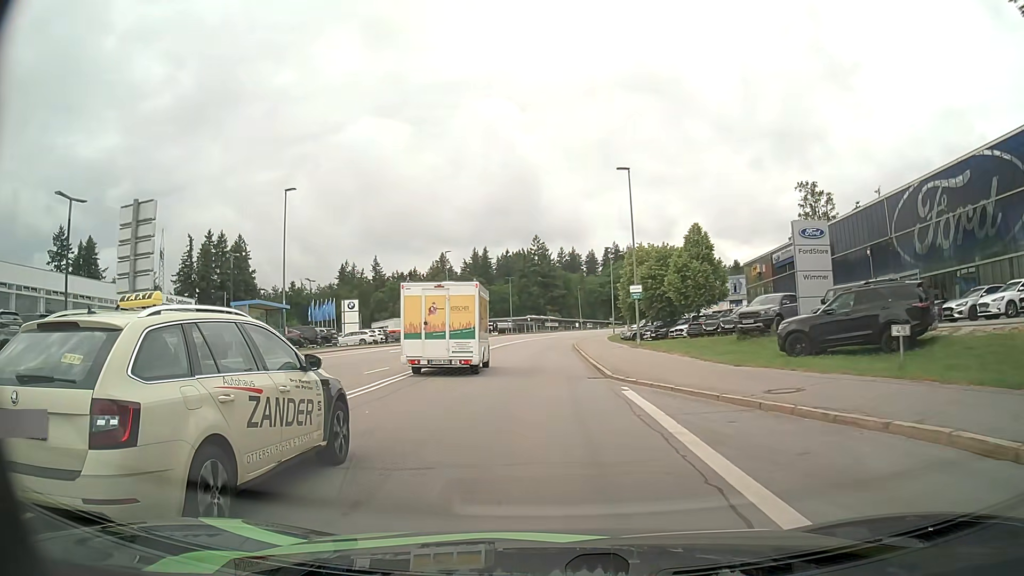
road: secondary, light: Day
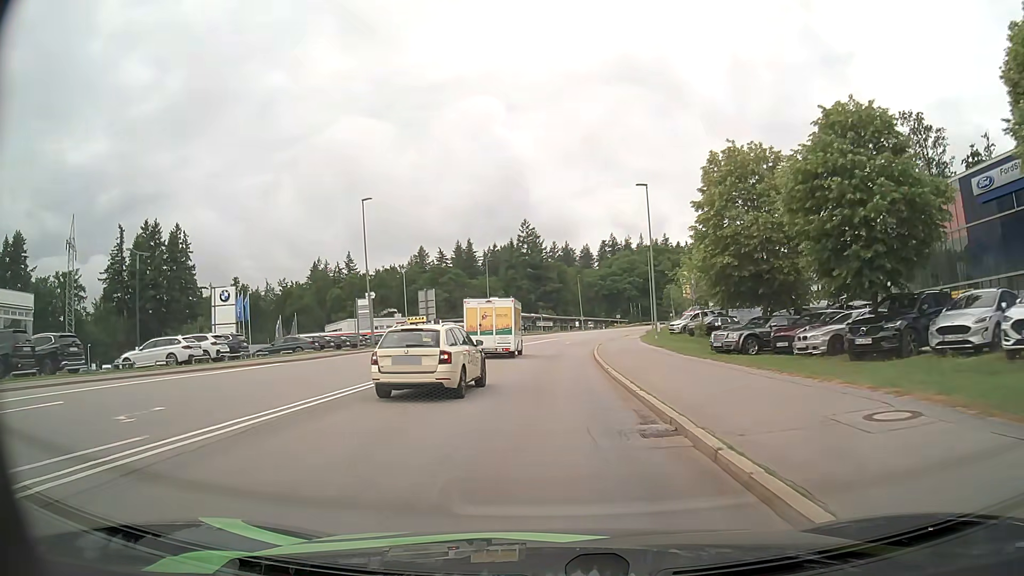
(+0.1, +34.1) m; +1°
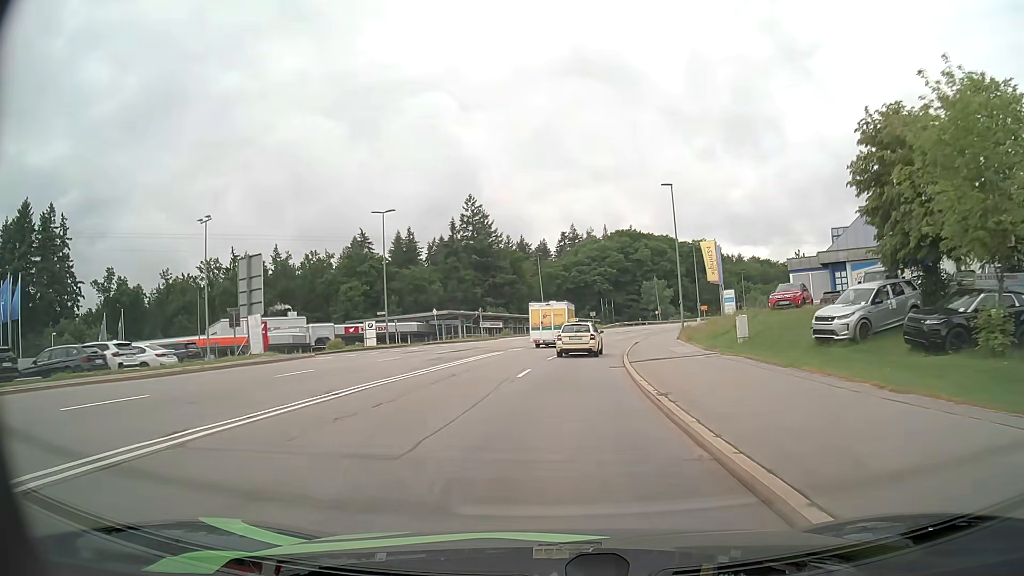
(+0.8, +39.0) m; +4°
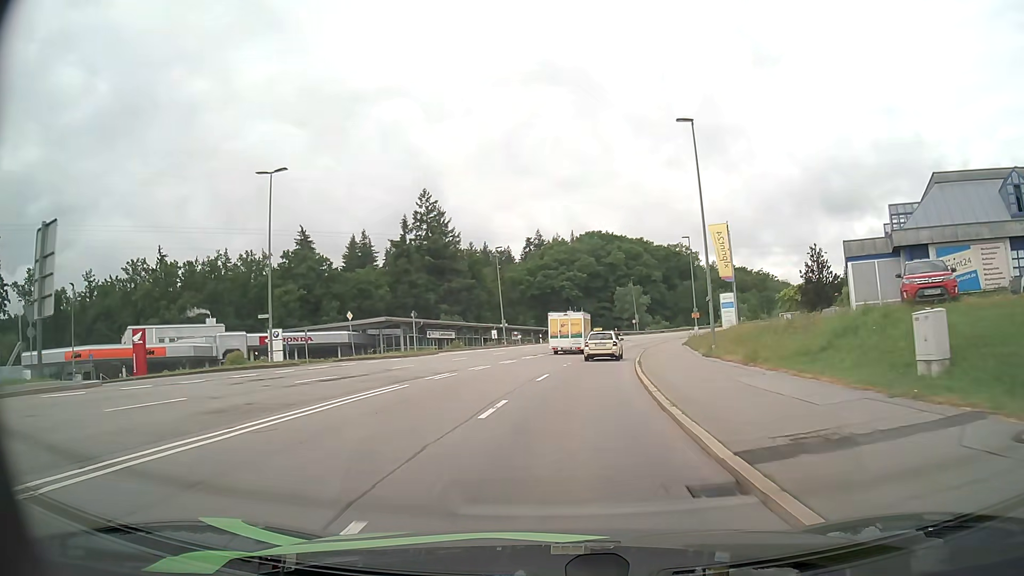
(+0.4, +16.5) m; +3°
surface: asphalt
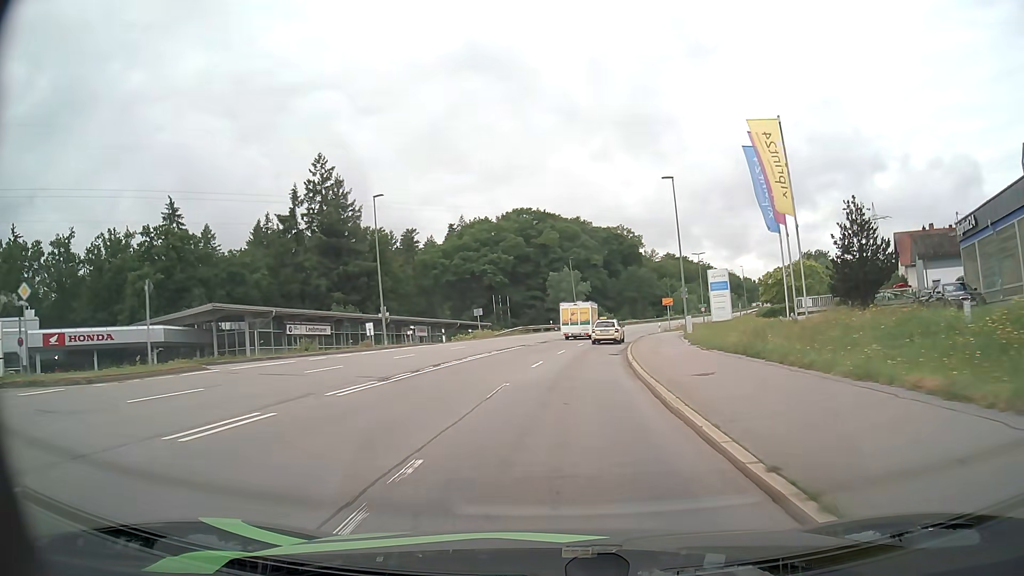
(+1.5, +24.9) m; +6°
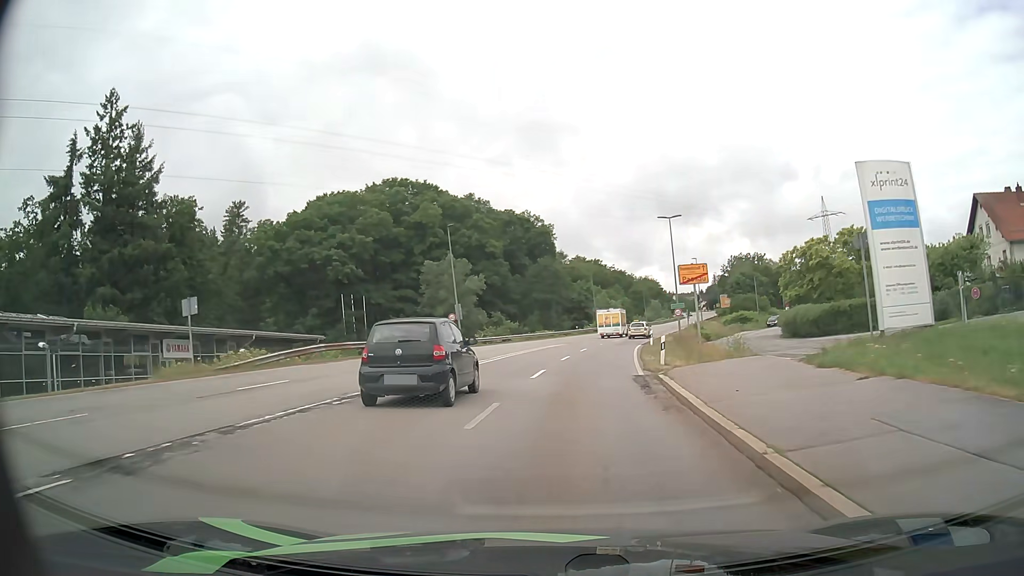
(+2.9, +38.8) m; +9°
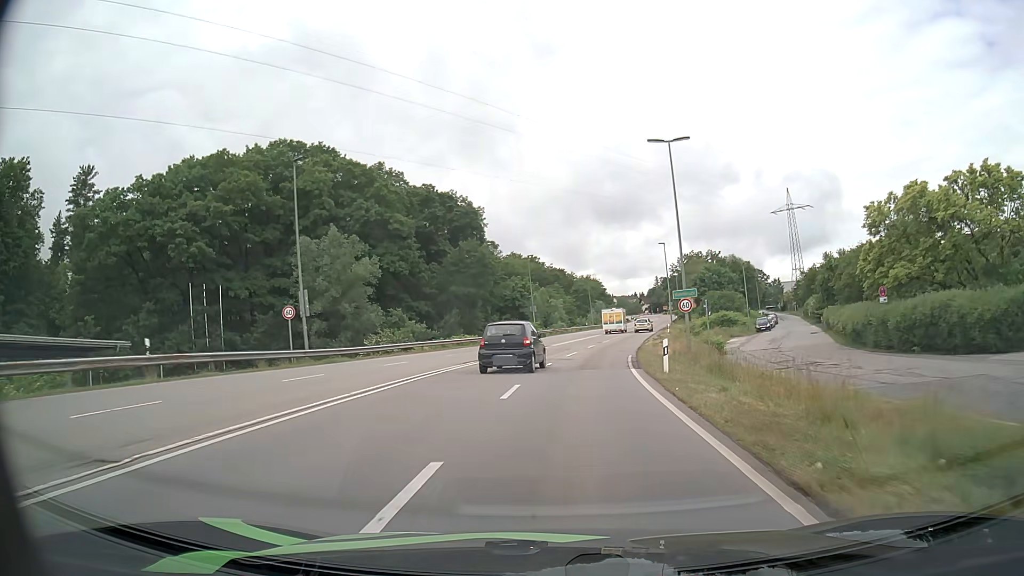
(+1.2, +23.5) m; +6°
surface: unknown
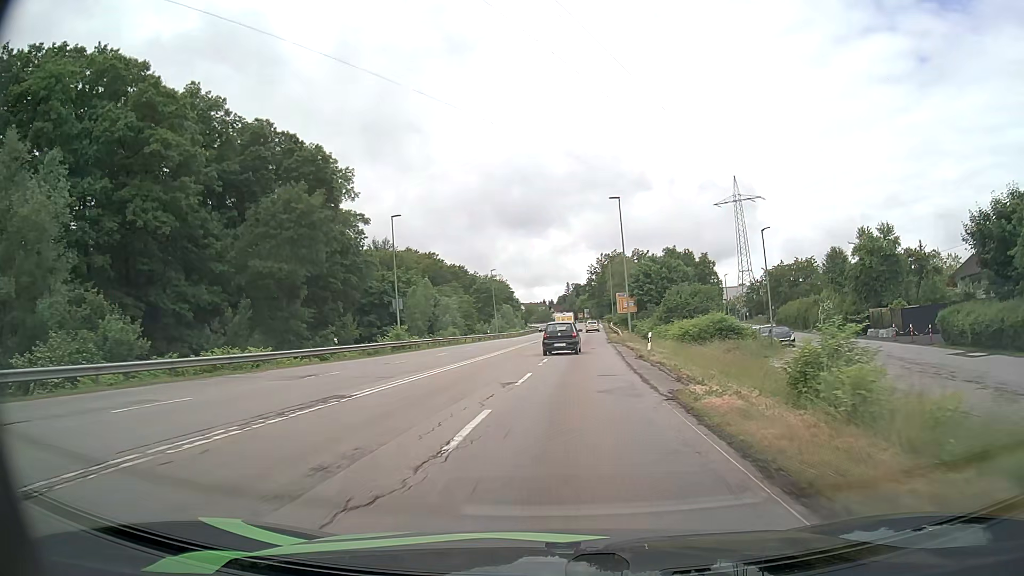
(+1.9, +32.9) m; +8°
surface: asphalt
(0, +10) (+1, +20) (+1, +30) (+2, +40) (+3, +50) (+3, +60) (+4, +70) (+5, +80) (+5, +90) (+6, +100) m
